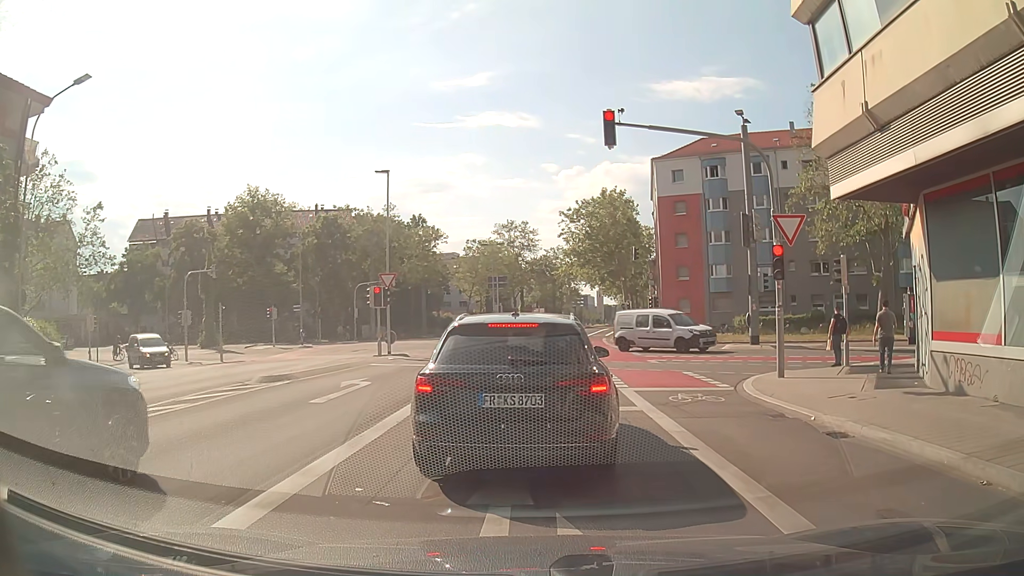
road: secondary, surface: asphalt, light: Day
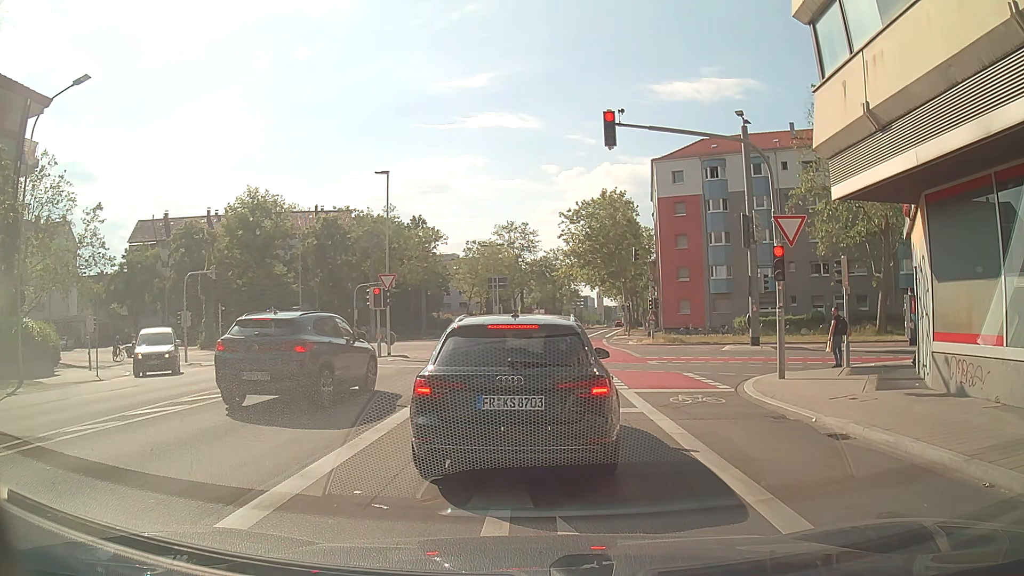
(0.0, +0.1) m; 0°
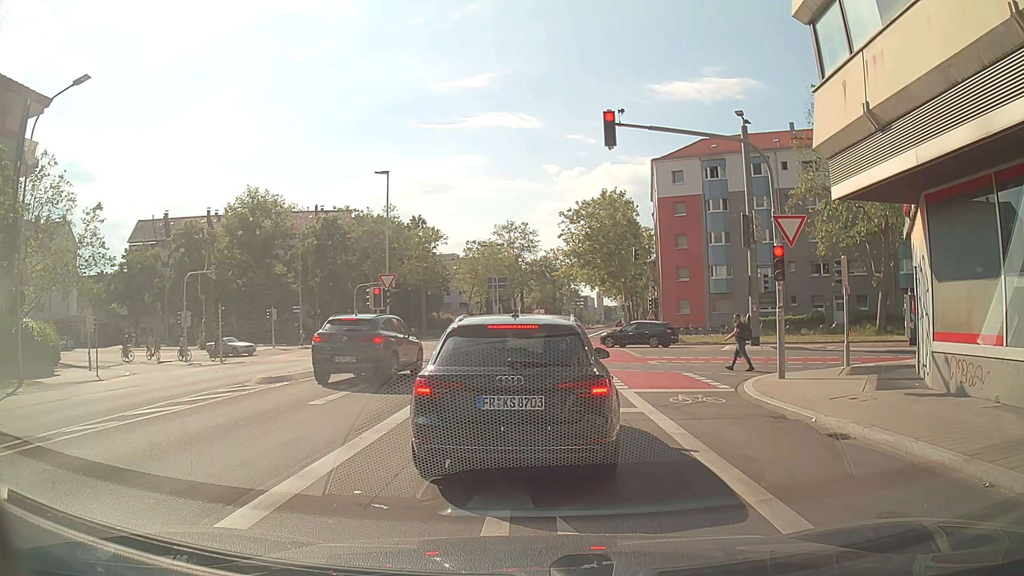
(0.0, 0.0) m; 0°
(+1, +10) (+1, +20) (+2, +30) (+3, +40) (+4, +50) (+6, +60) (+7, +70) (+9, +79) (+12, +89) (+14, +99) m
